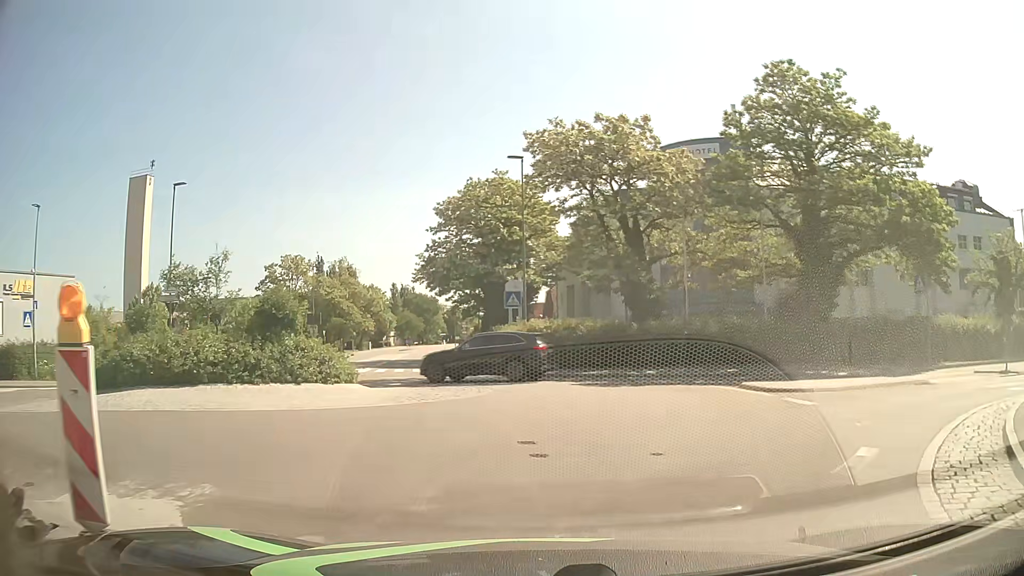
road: tertiary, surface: asphalt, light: Day
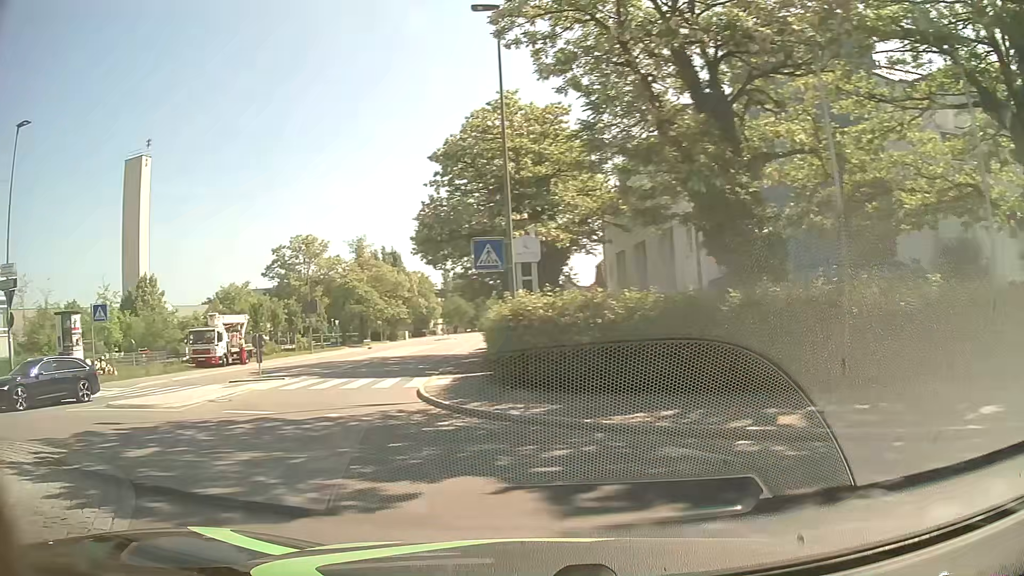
(+1.8, +15.3) m; -6°
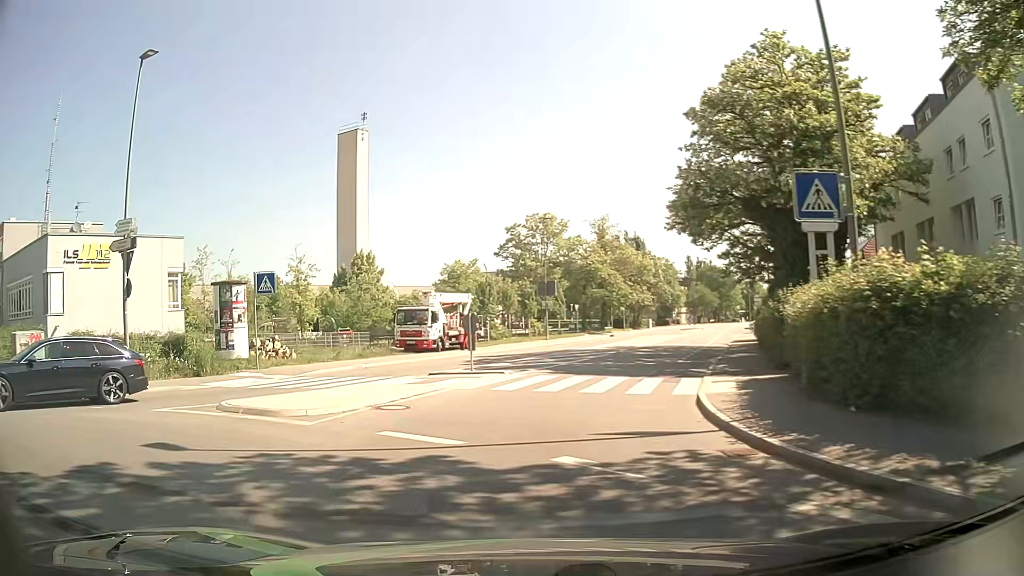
(-1.2, +6.1) m; -21°
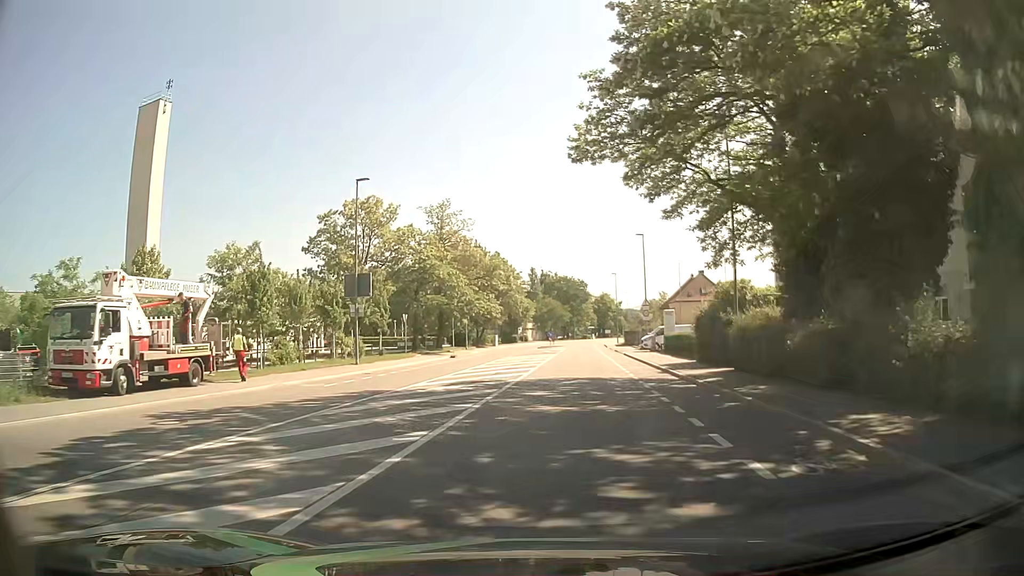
(+1.7, +20.1) m; +15°
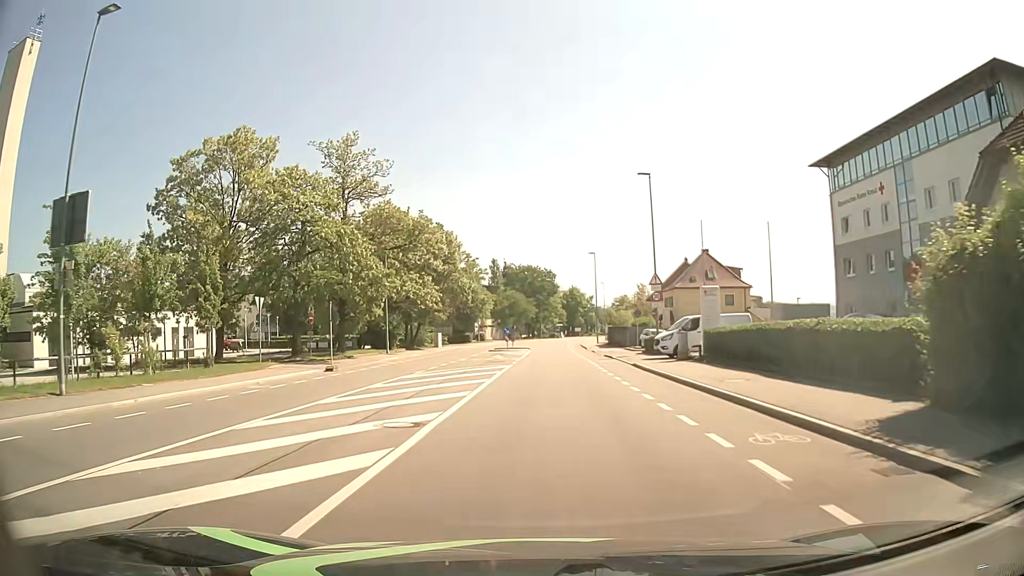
(+1.0, +22.7) m; +3°
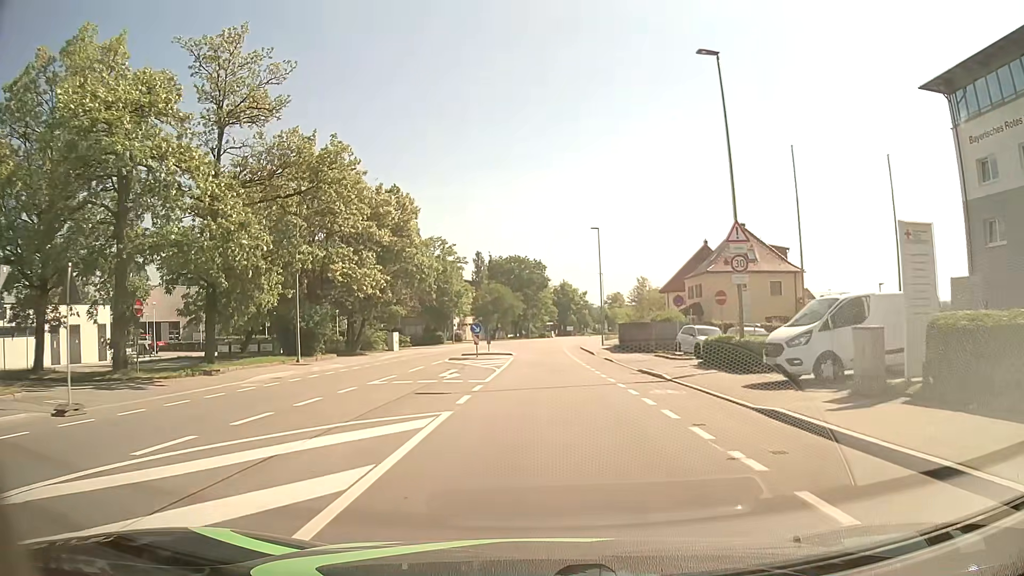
(+0.2, +17.5) m; +1°
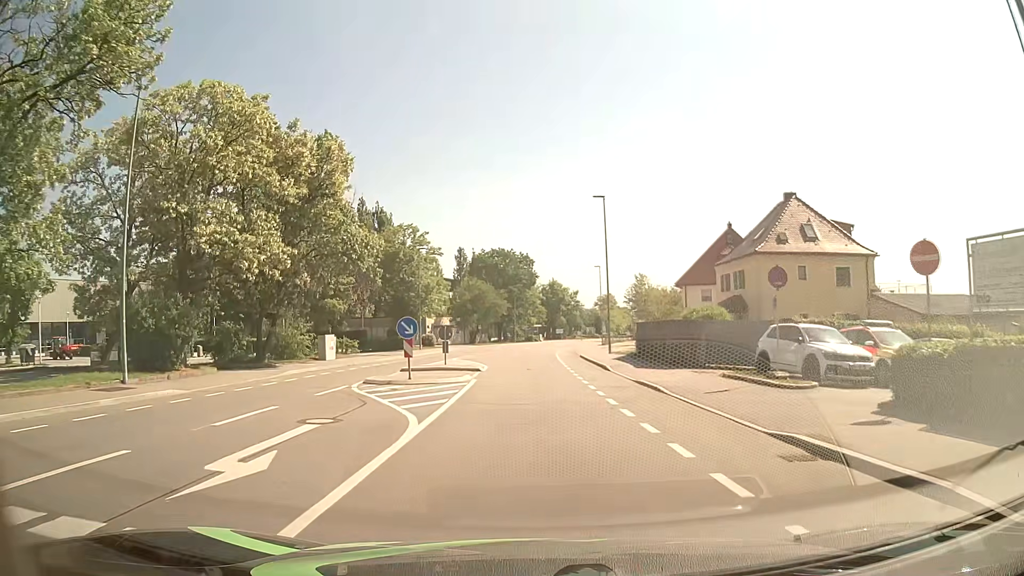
(+0.2, +14.7) m; +1°
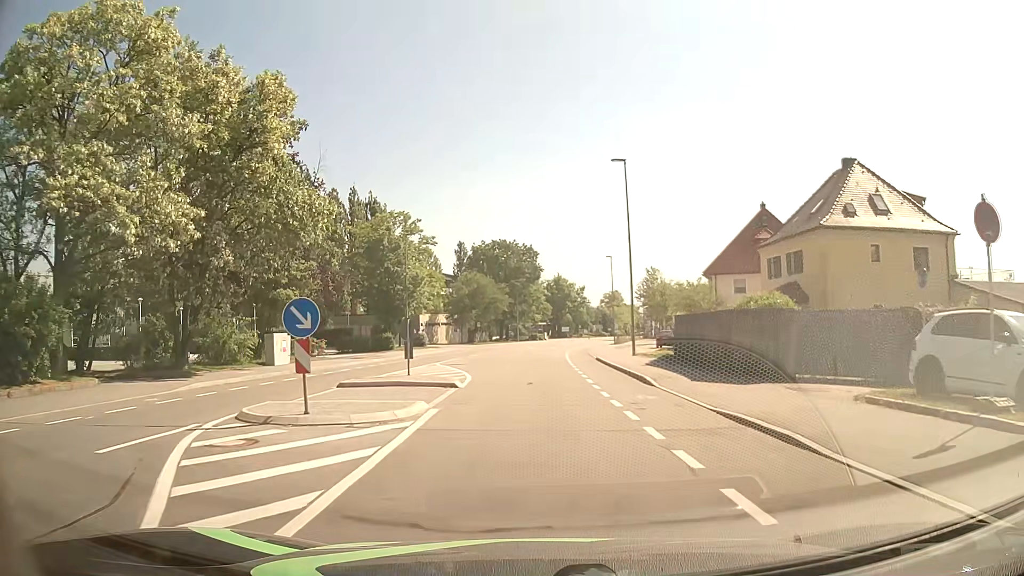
(0.0, +8.8) m; -1°
(0, +10) (0, +20) (0, +30) (0, +40) (+1, +50) (+2, +60) (+3, +70) (+5, +80) (+7, +90) (+9, +99) m
